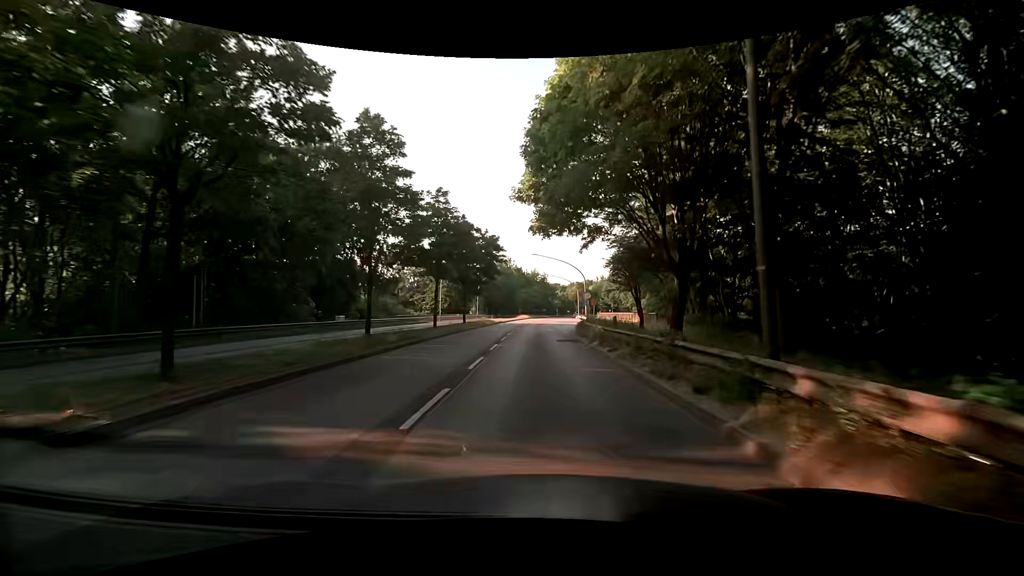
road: primary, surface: asphalt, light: Day
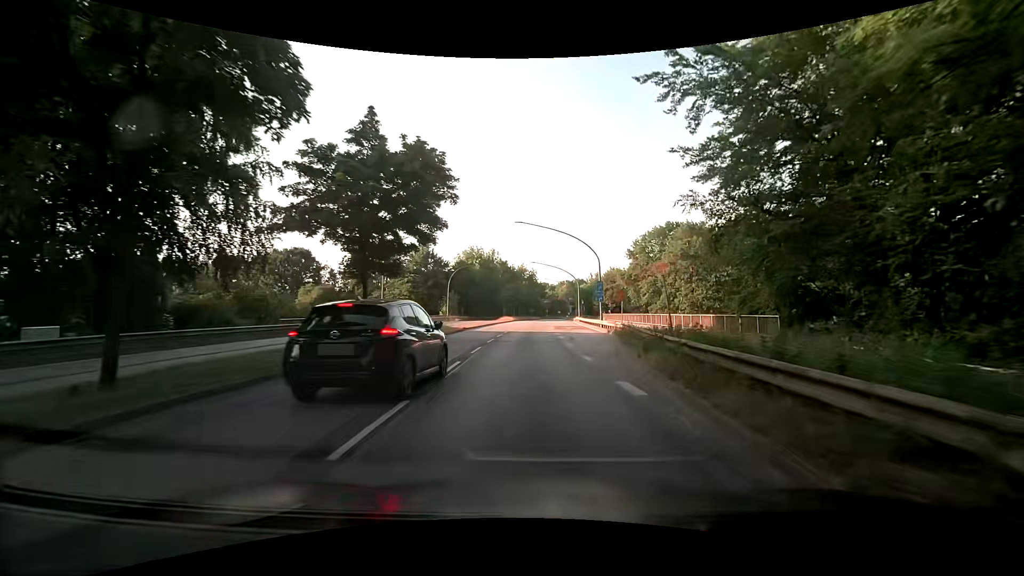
(+0.1, +25.0) m; +1°
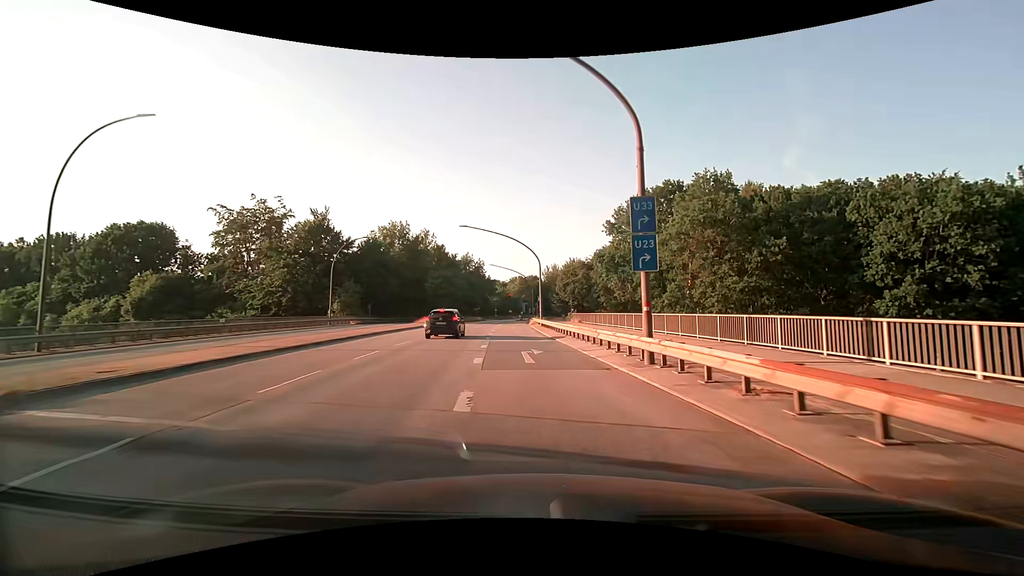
(+2.2, +31.8) m; +6°
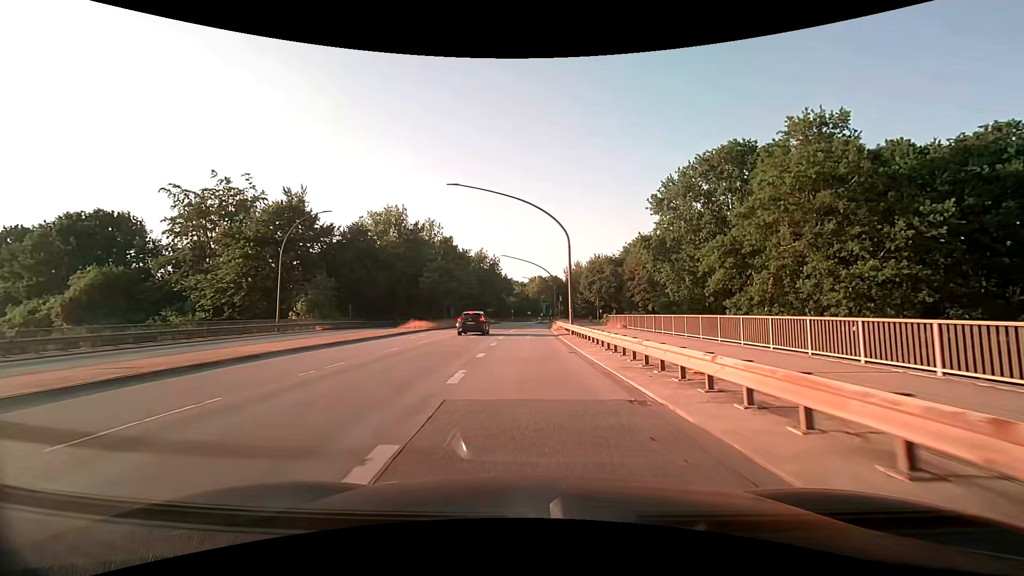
(-0.1, +15.6) m; -2°
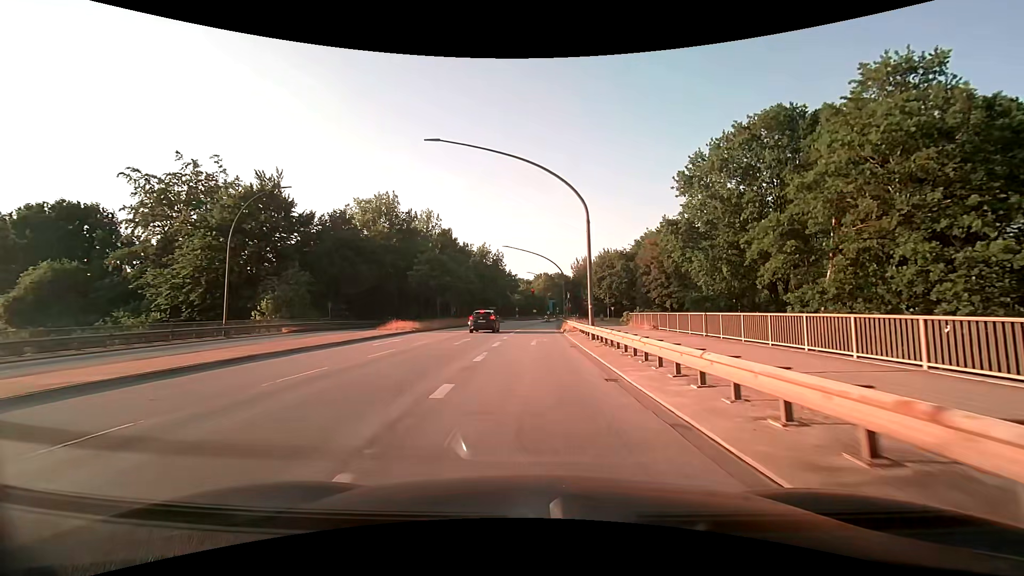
(0.0, +7.7) m; -1°
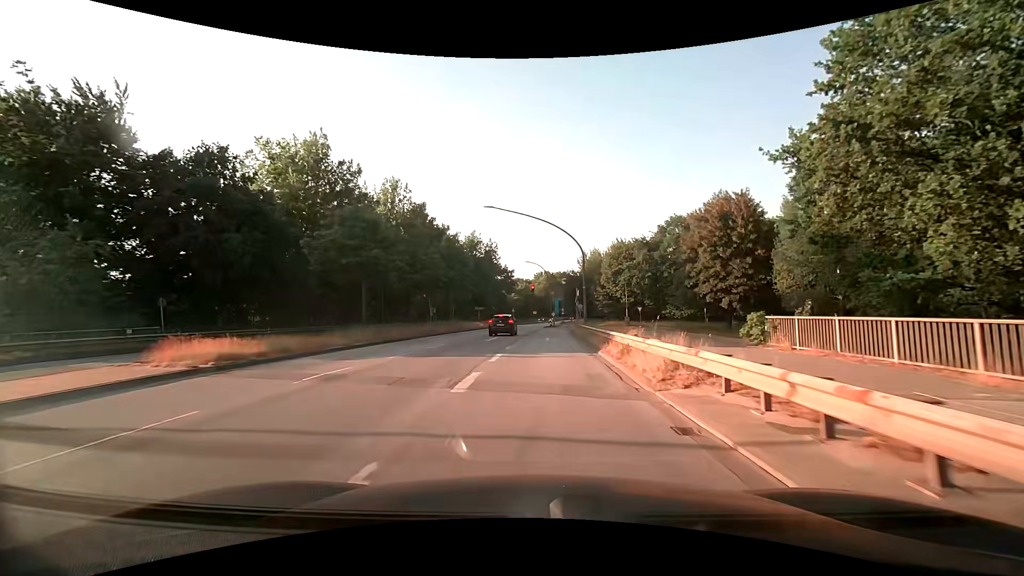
(-0.1, +23.4) m; 0°
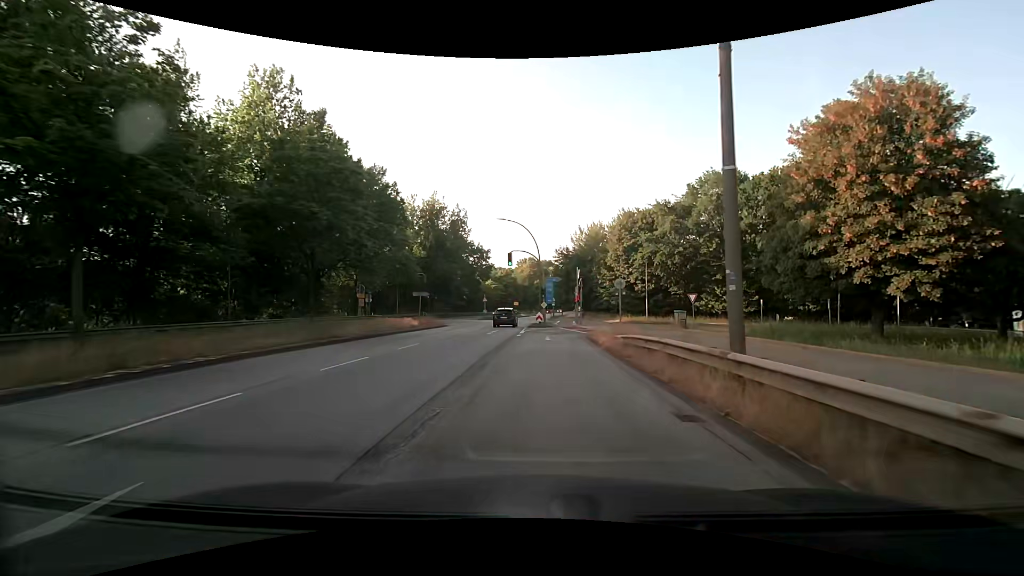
(+0.3, +28.7) m; +2°
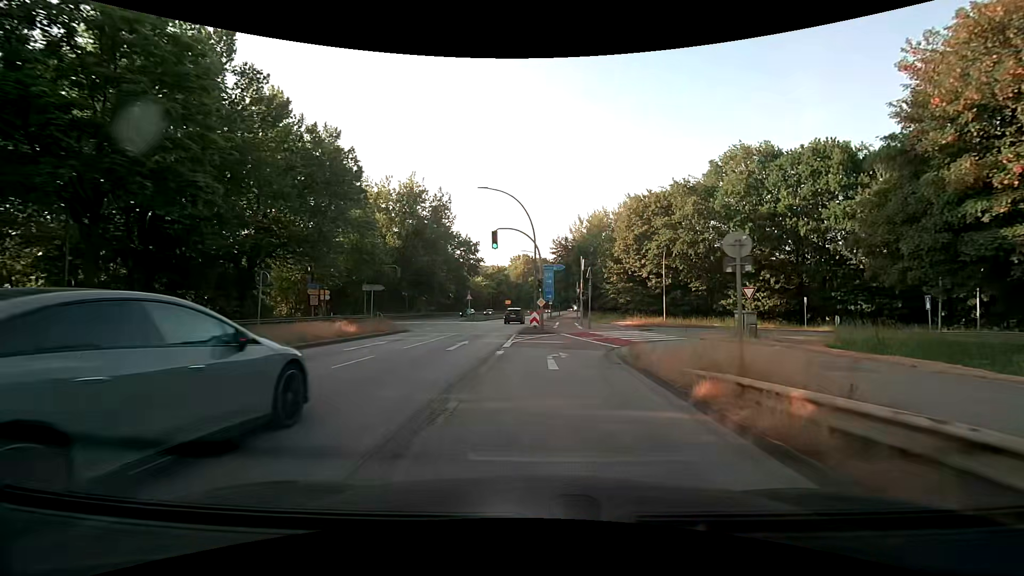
(0.0, +11.3) m; 0°
(0, +10) (+1, +20) (+5, +29) (+12, +36) (+22, +39) (+32, +38) (+42, +36) (+52, +35) (+62, +33) (+71, +31) m
